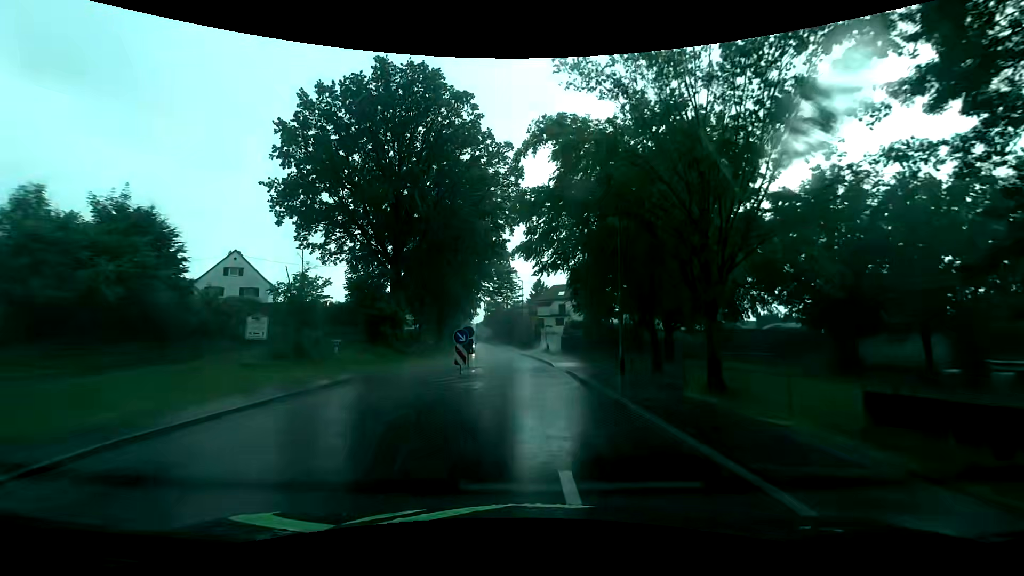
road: tertiary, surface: asphalt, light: Day
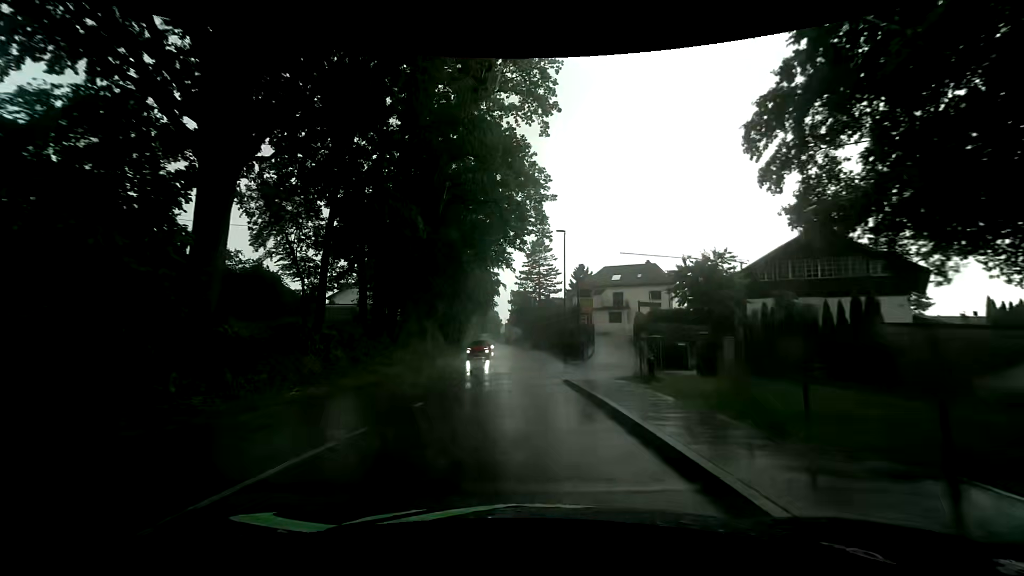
(-0.7, +27.8) m; -4°
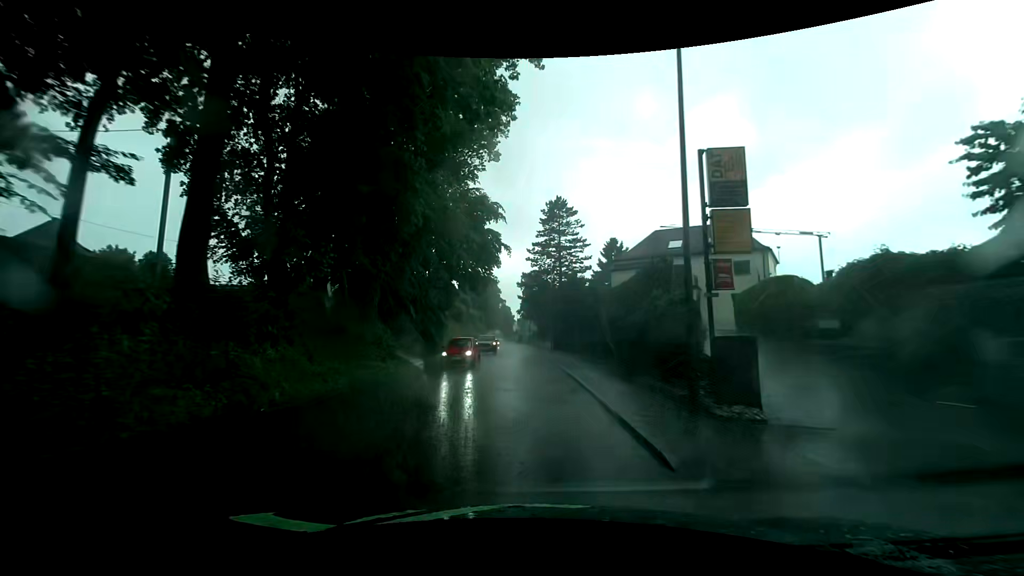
(-0.3, +21.8) m; -2°
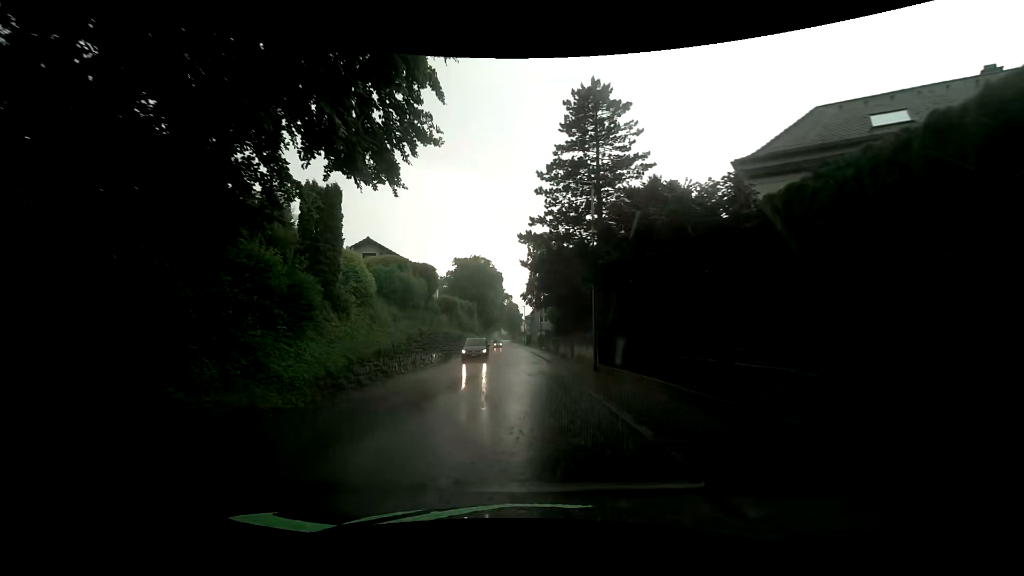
(-0.1, +26.9) m; -1°
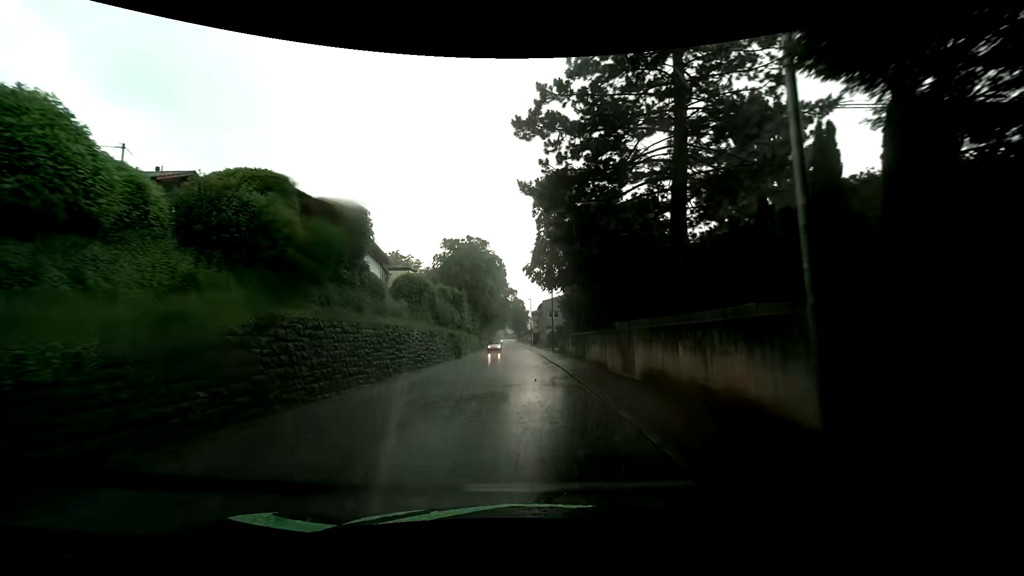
(0.0, +16.0) m; -1°
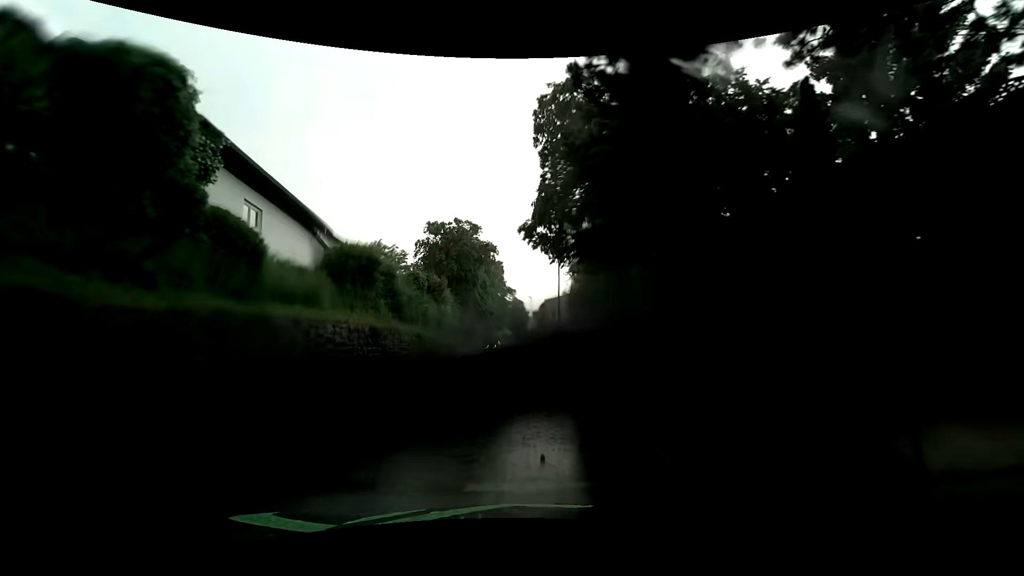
(0.0, +10.6) m; 0°
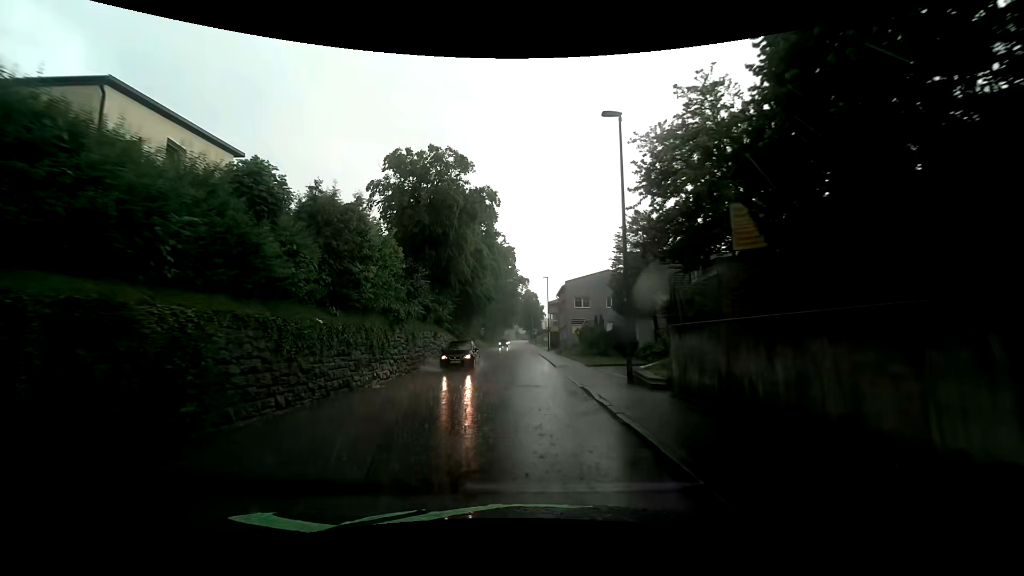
(-0.4, +21.1) m; -1°
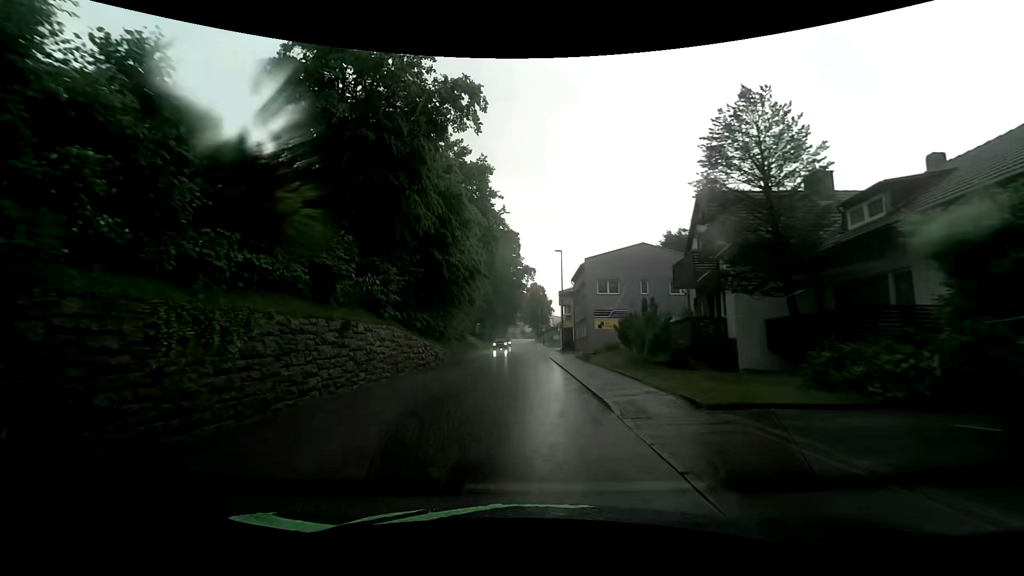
(-0.3, +15.7) m; -2°
